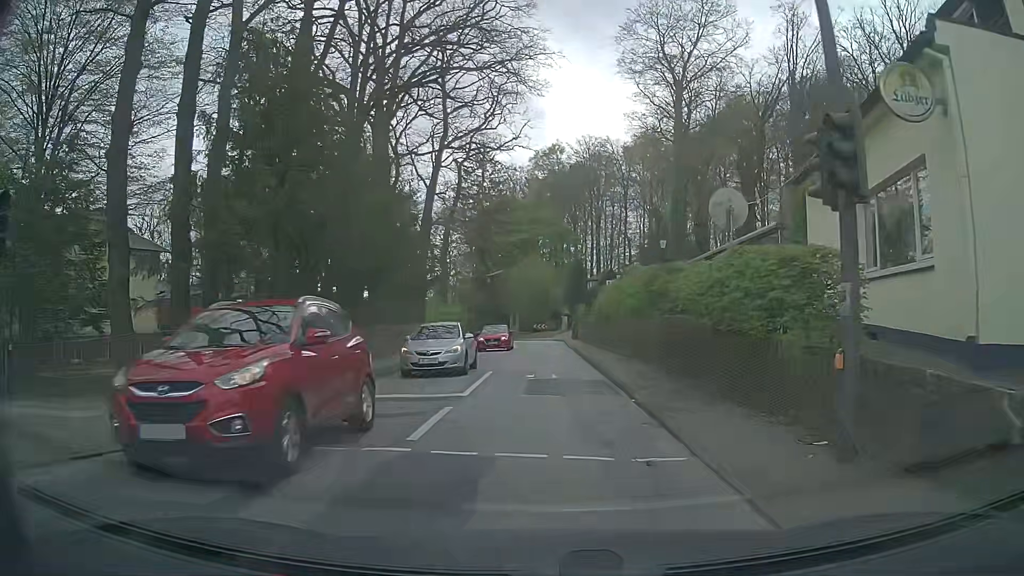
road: tertiary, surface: asphalt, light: Day
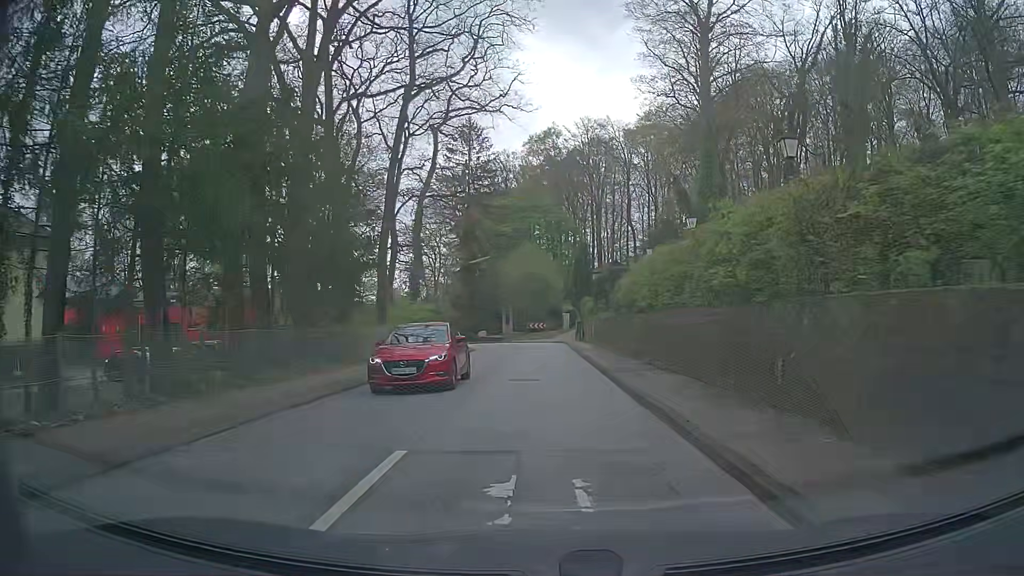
(-0.1, +12.3) m; -1°
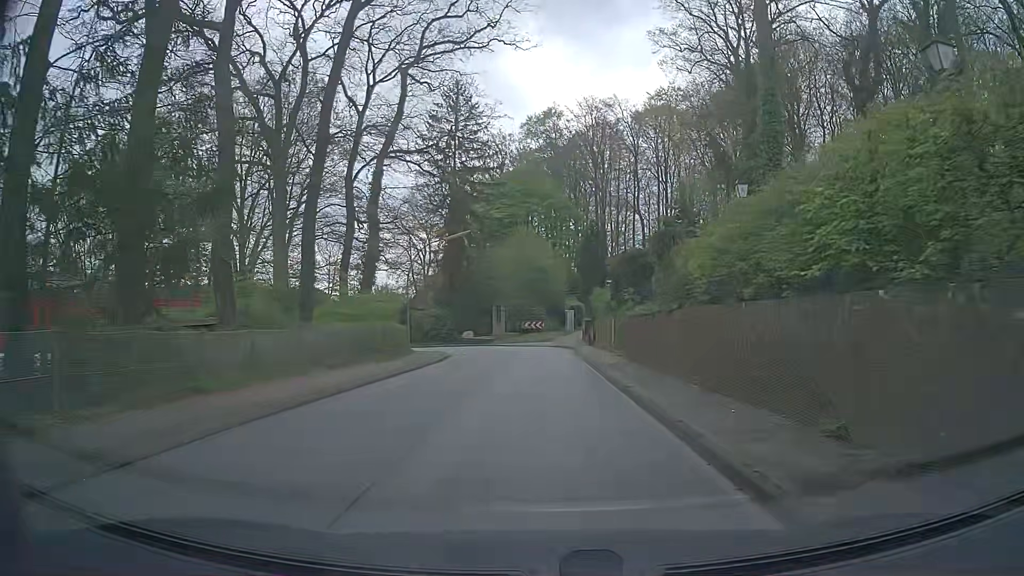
(+0.1, +12.8) m; +1°
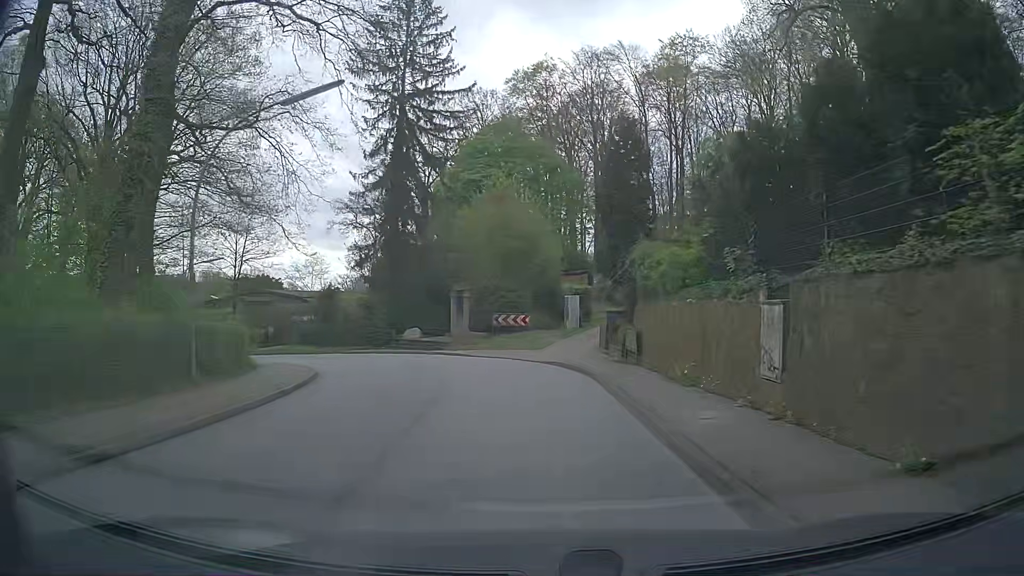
(-0.1, +22.2) m; 0°
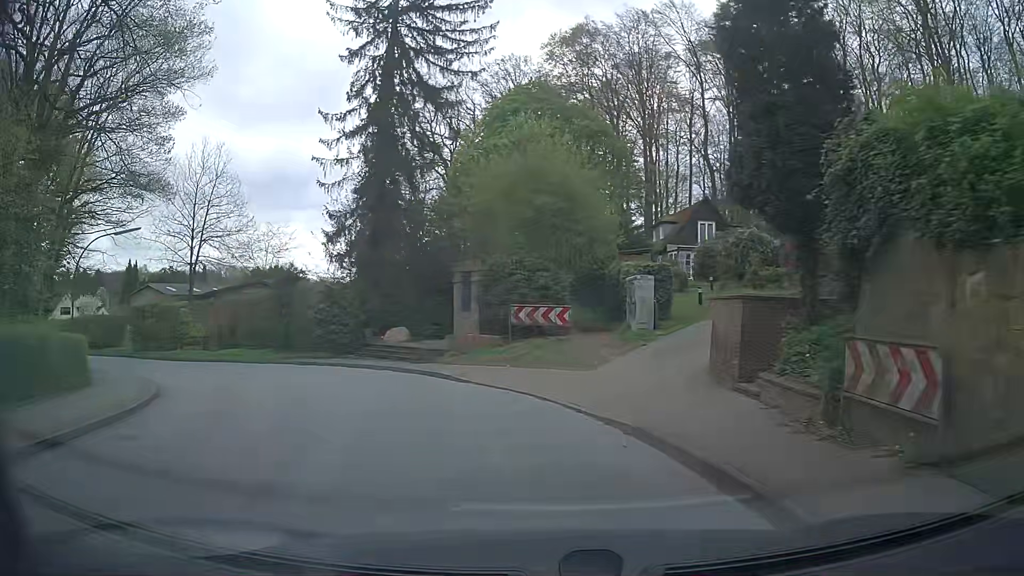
(0.0, +13.3) m; -3°
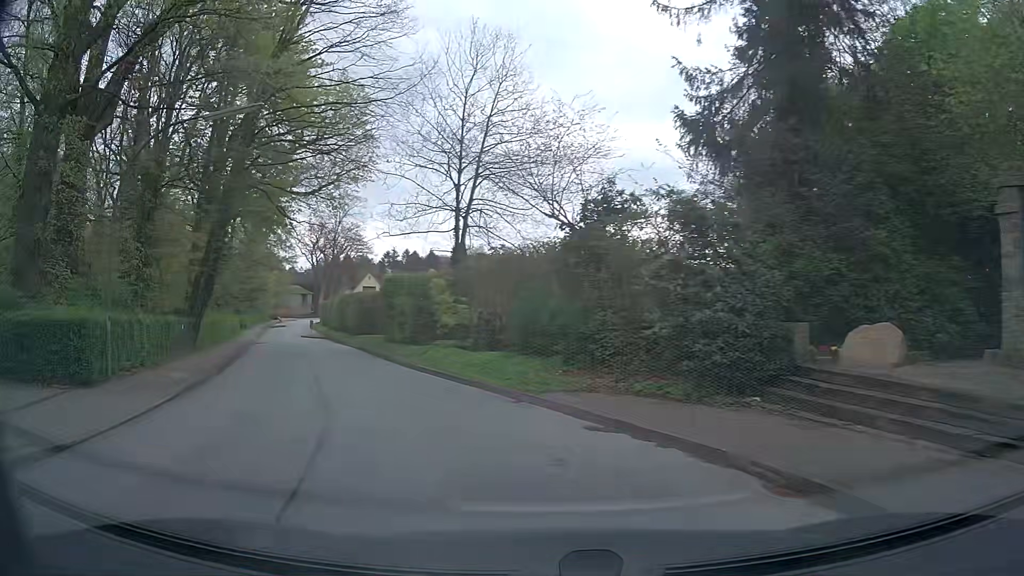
(-4.2, +17.2) m; -31°
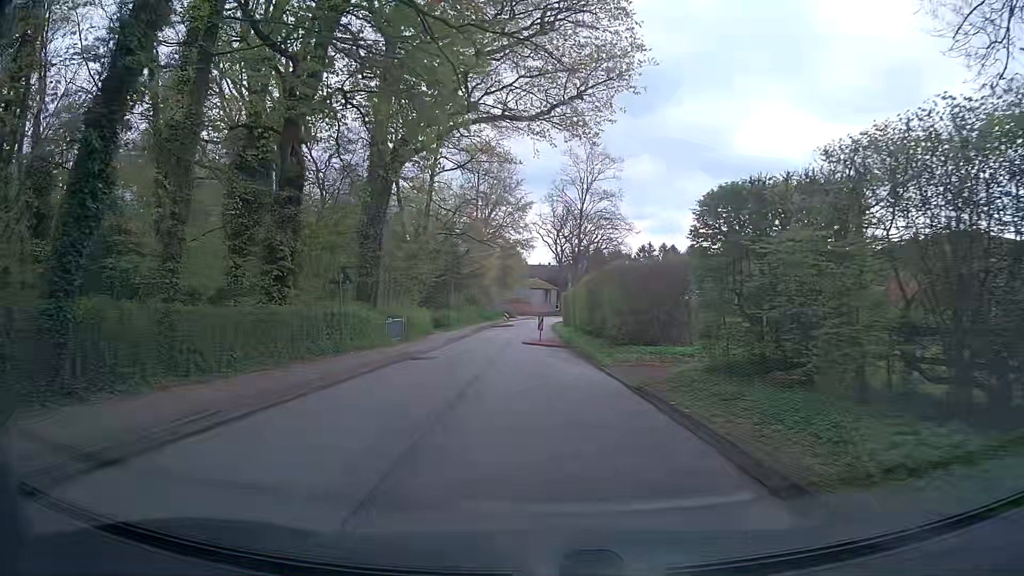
(-5.8, +22.1) m; -21°
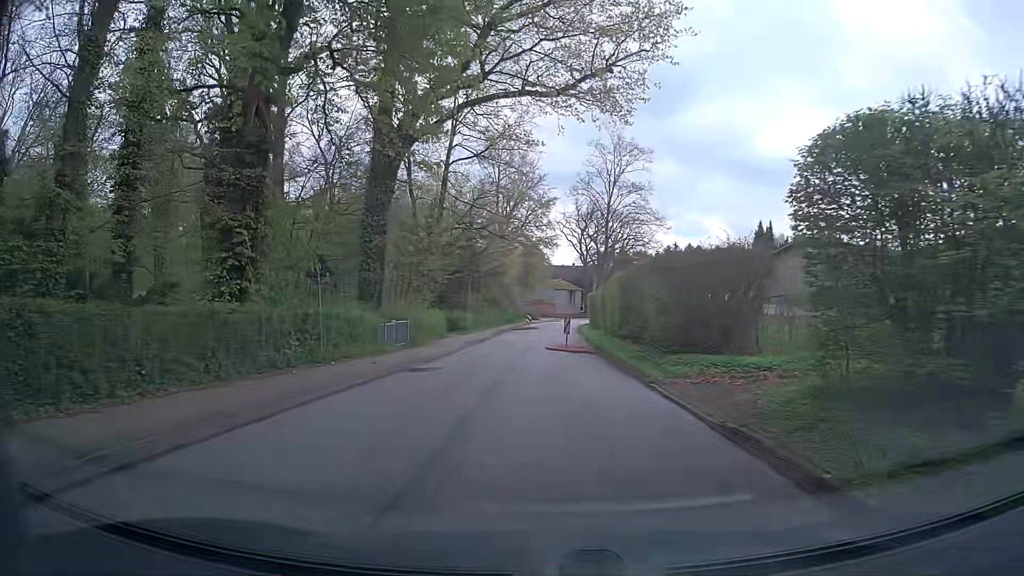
(-0.1, +4.6) m; -2°
(0, +10) (-1, +20) (-2, +30) (-1, +40) (0, +50) (+2, +60) (+2, +70) (+3, +80) (+5, +90) (+7, +99) m
